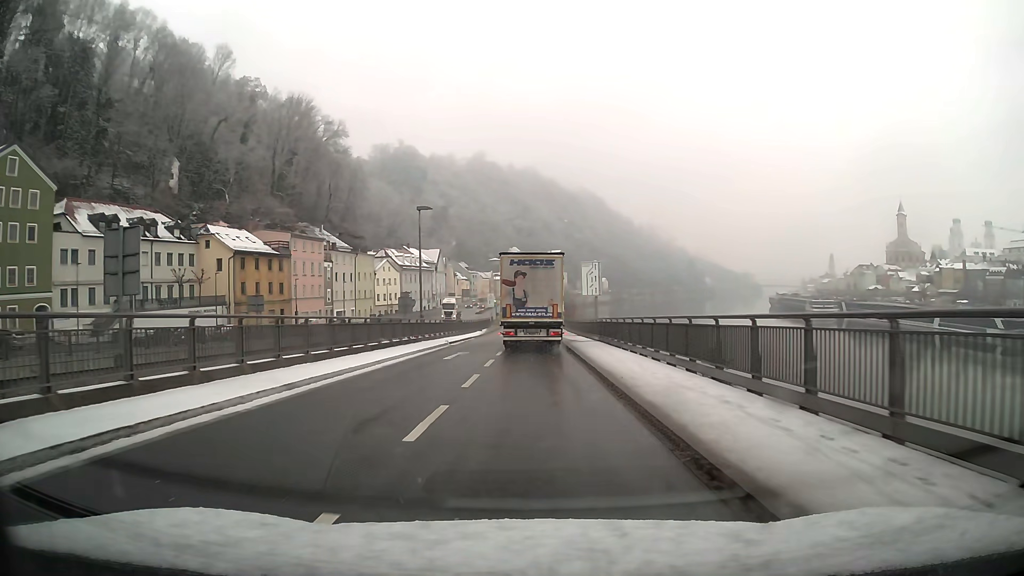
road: primary_link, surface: asphalt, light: Day
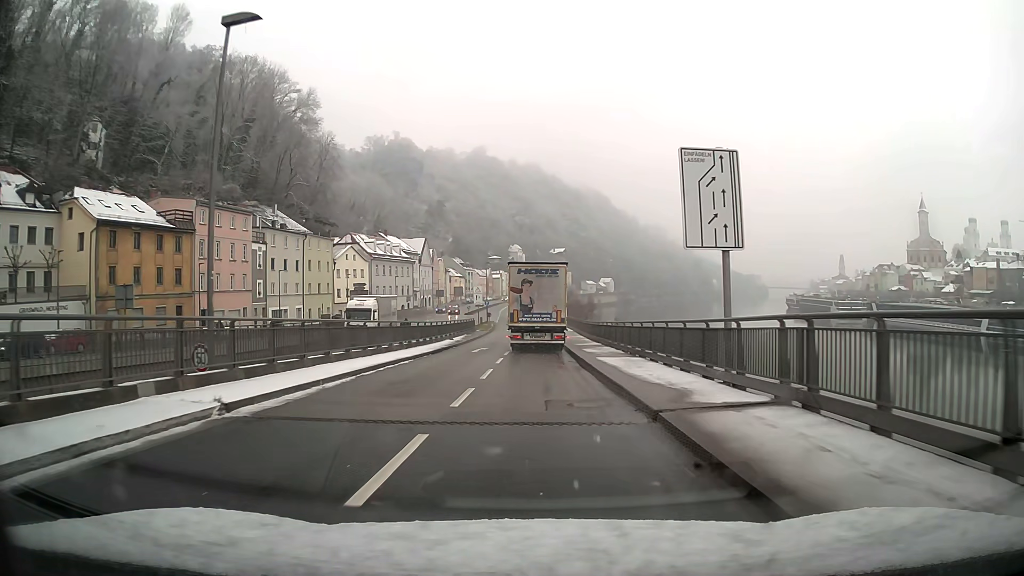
(0.0, +26.8) m; 0°
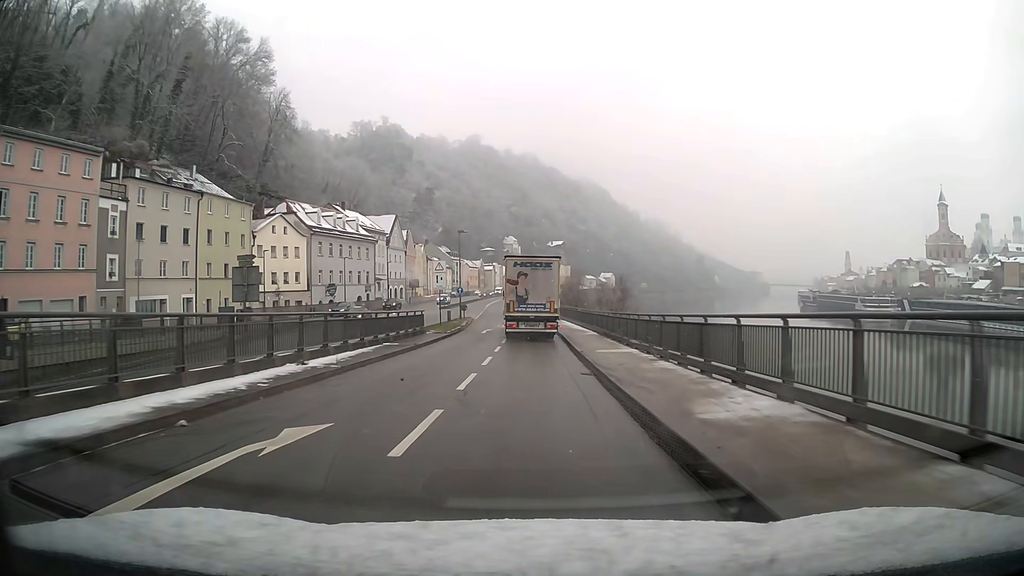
(0.0, +28.1) m; 0°
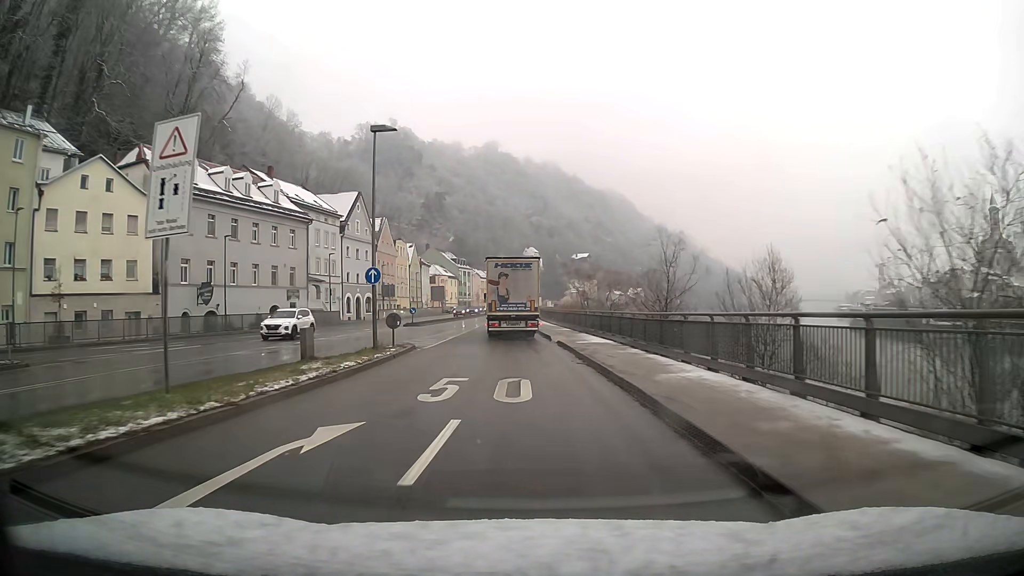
(-0.6, +37.3) m; -3°
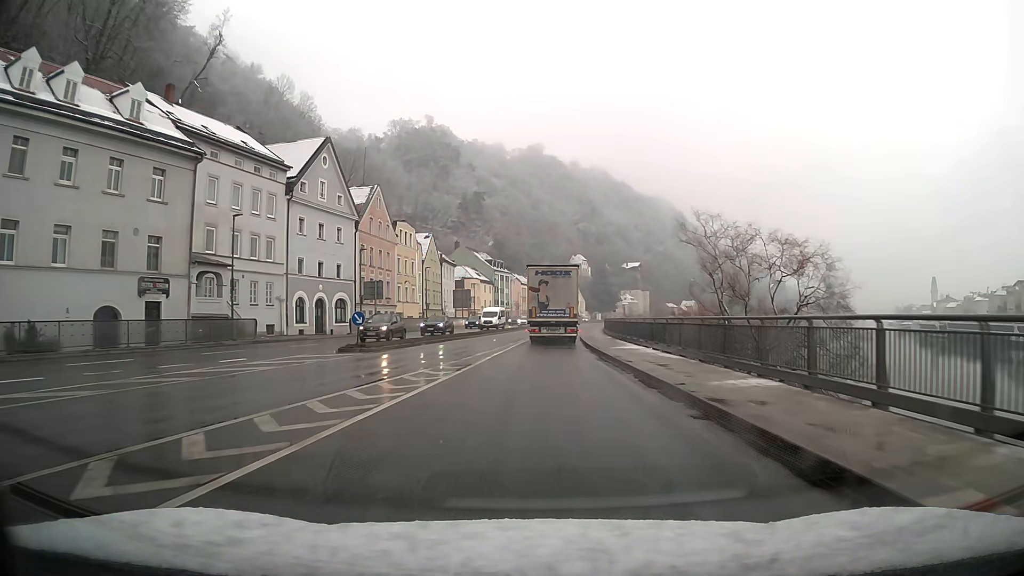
(-1.1, +30.0) m; -3°
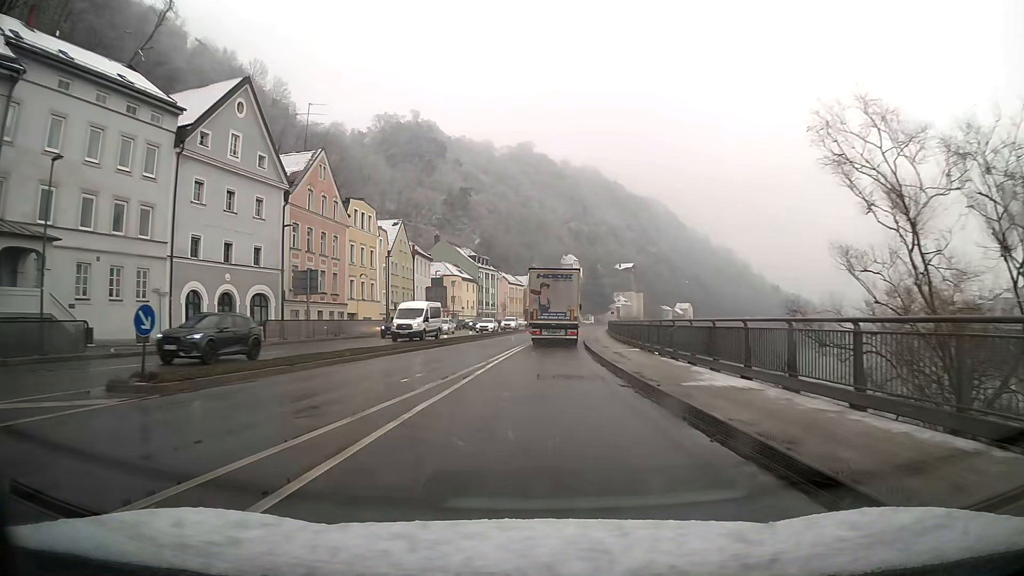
(+0.1, +15.0) m; +1°
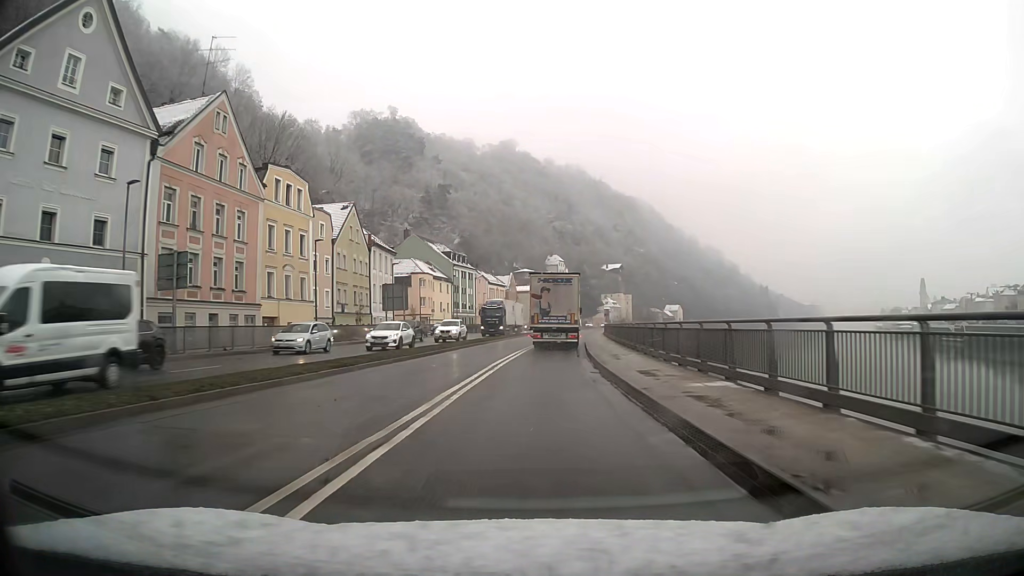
(+0.2, +15.1) m; +1°
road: primary
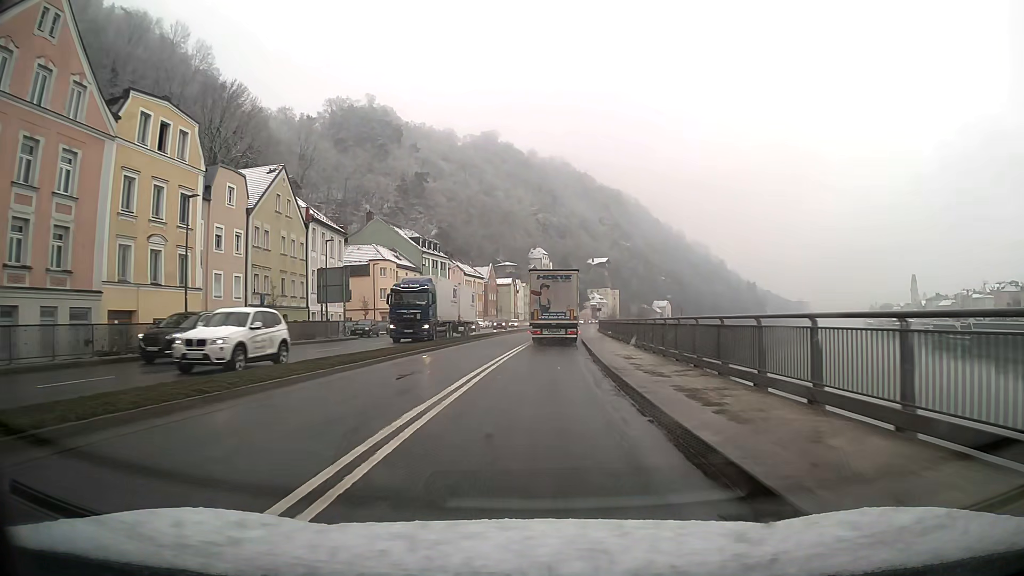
(+0.2, +15.1) m; +1°
